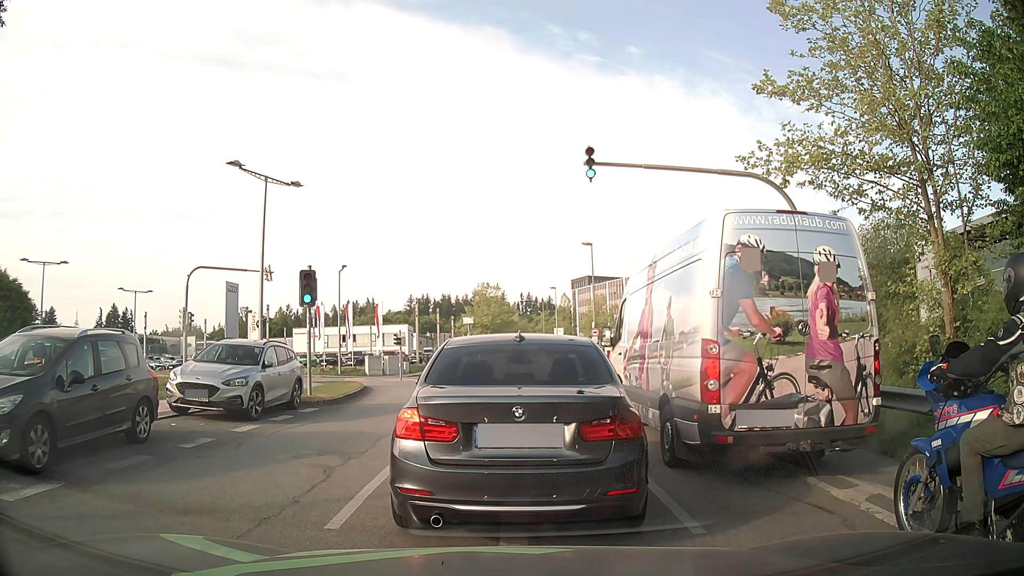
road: residential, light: Day
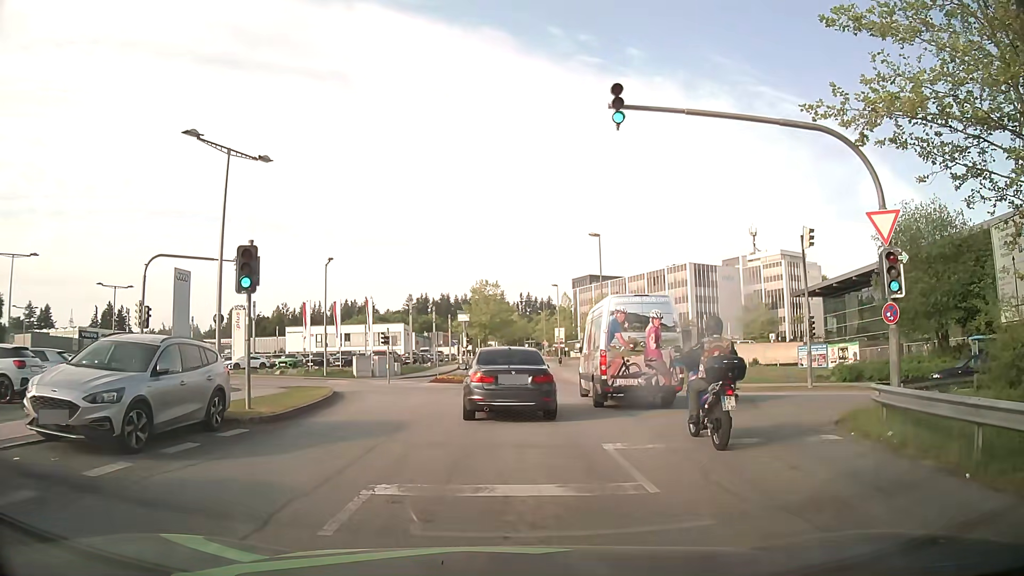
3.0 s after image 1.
(-0.1, +4.7) m; -1°
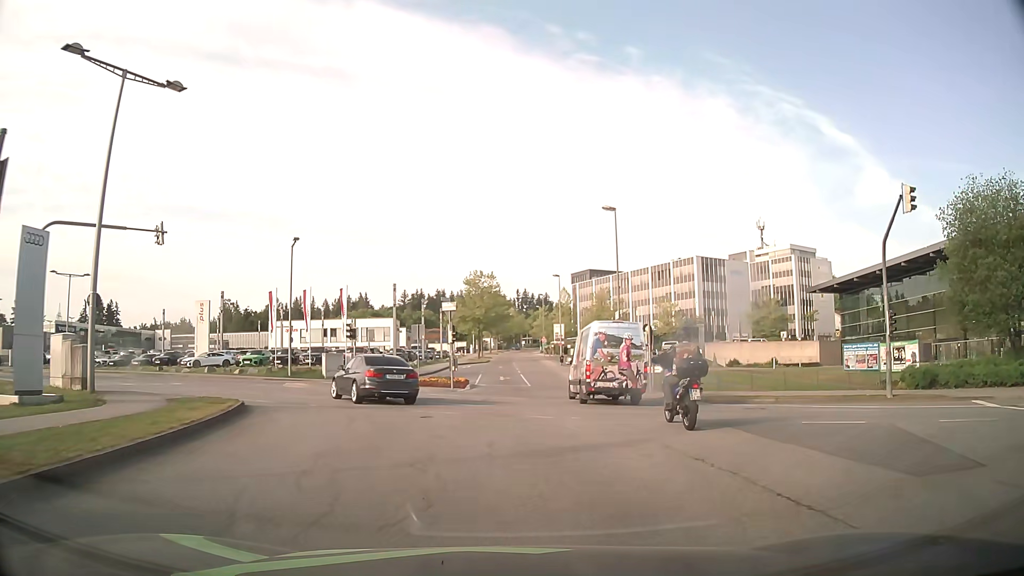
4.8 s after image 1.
(-0.1, +8.5) m; 0°
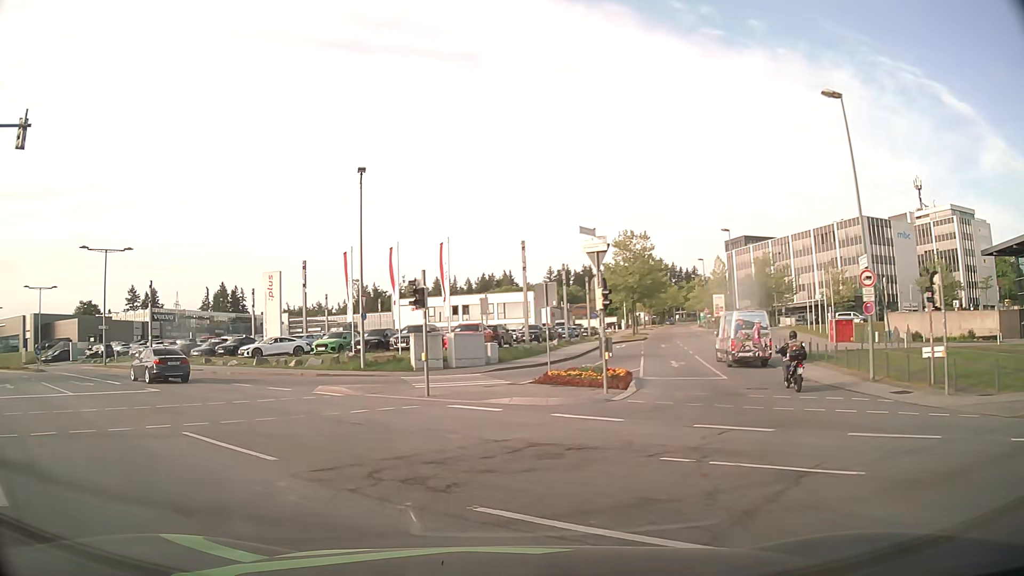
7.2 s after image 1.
(-0.9, +15.3) m; -12°
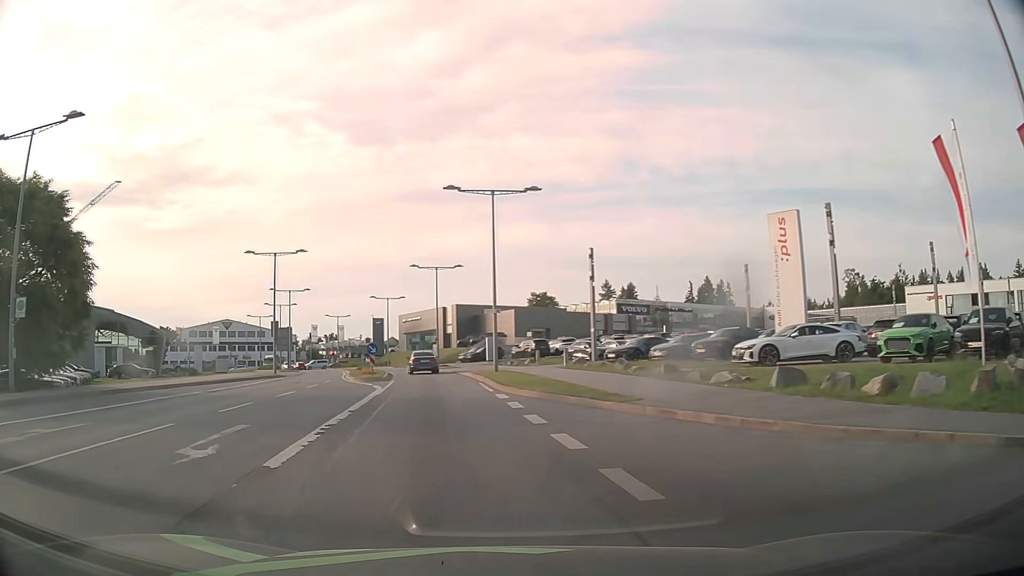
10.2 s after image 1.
(-7.5, +20.3) m; -41°
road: secondary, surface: asphalt
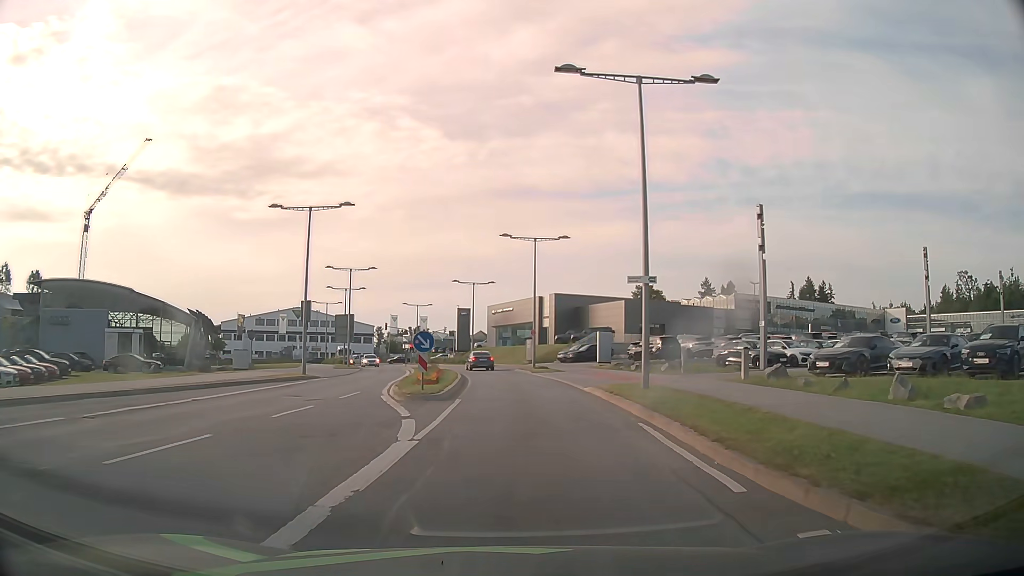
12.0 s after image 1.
(-1.7, +14.7) m; -9°
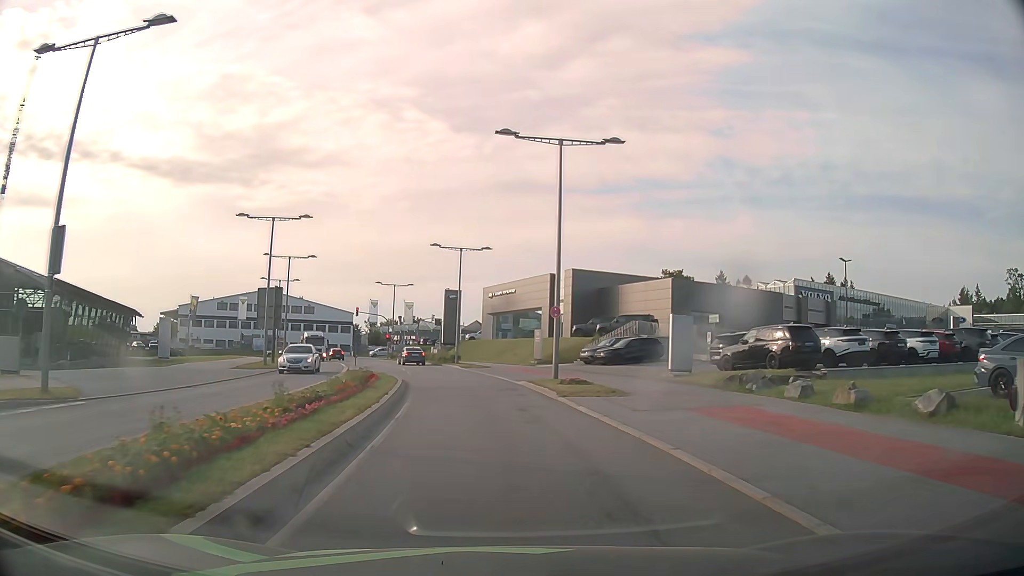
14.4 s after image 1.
(+0.3, +21.9) m; 0°
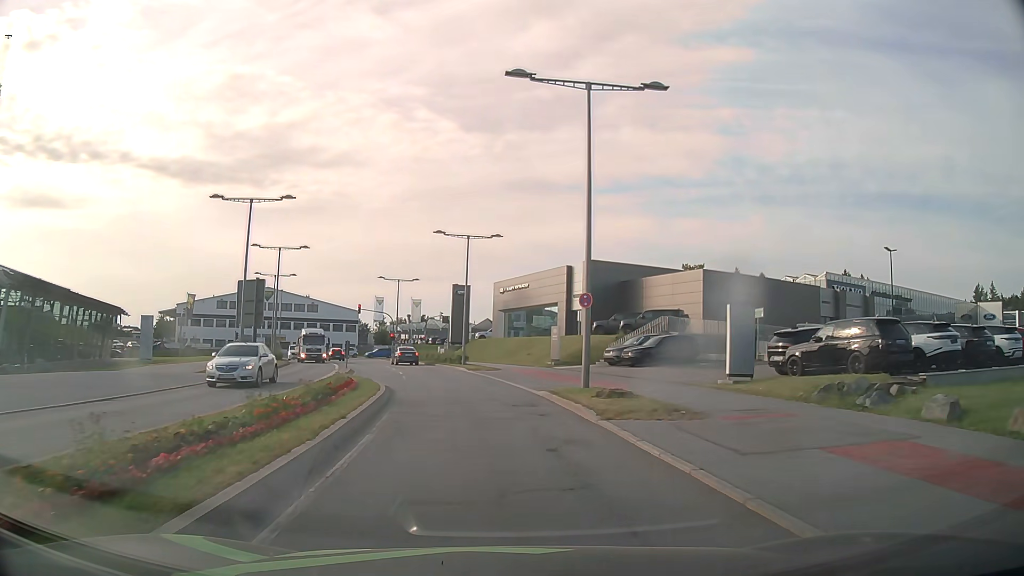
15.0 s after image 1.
(0.0, +5.7) m; -1°
(0, +10) (-2, +20) (-4, +30) (-6, +39) (-9, +49) (-13, +58) (-16, +68) (-20, +77) (-25, +86) (-33, +92) m
